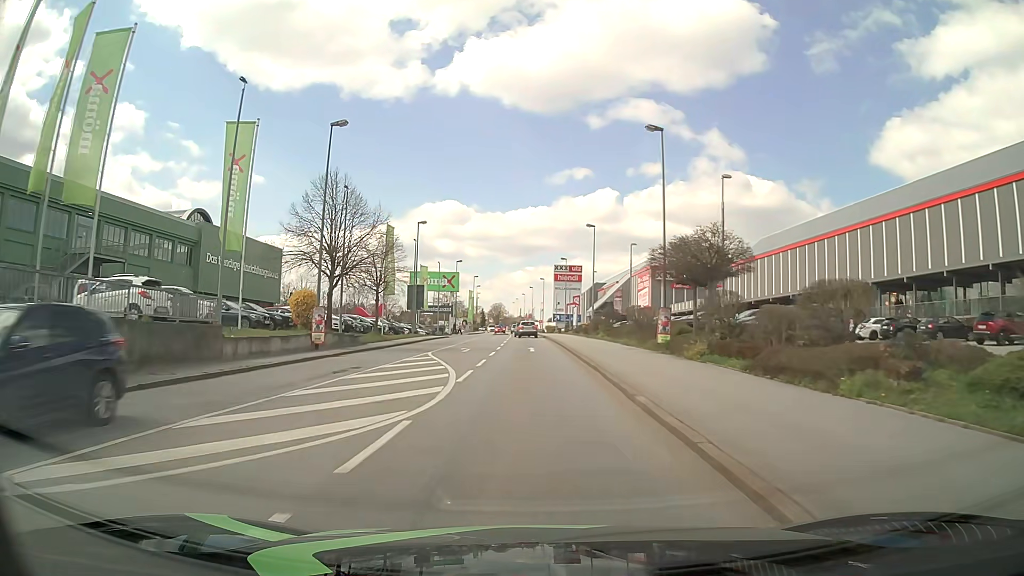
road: tertiary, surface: asphalt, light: Day
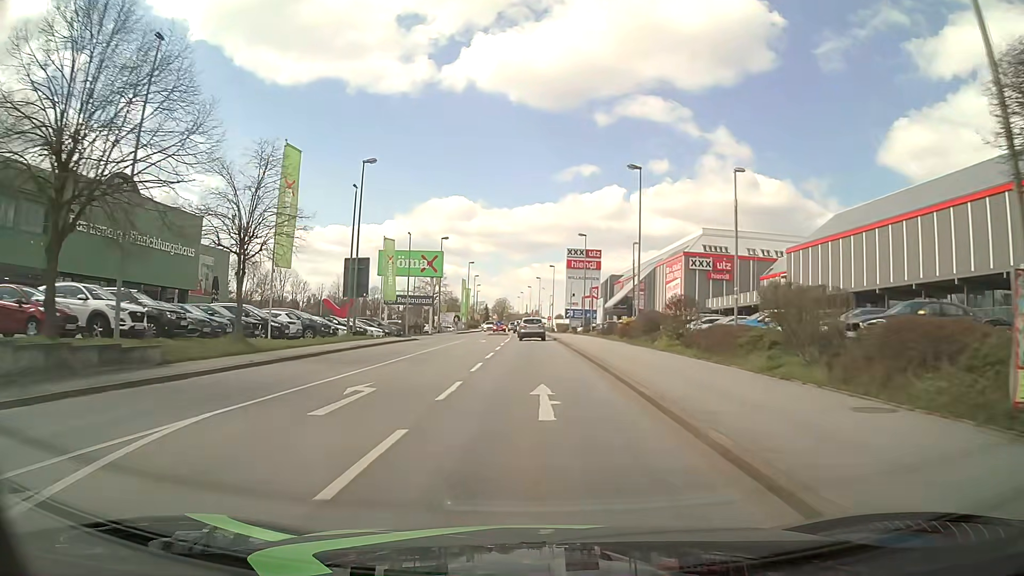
(-0.1, +22.3) m; 0°
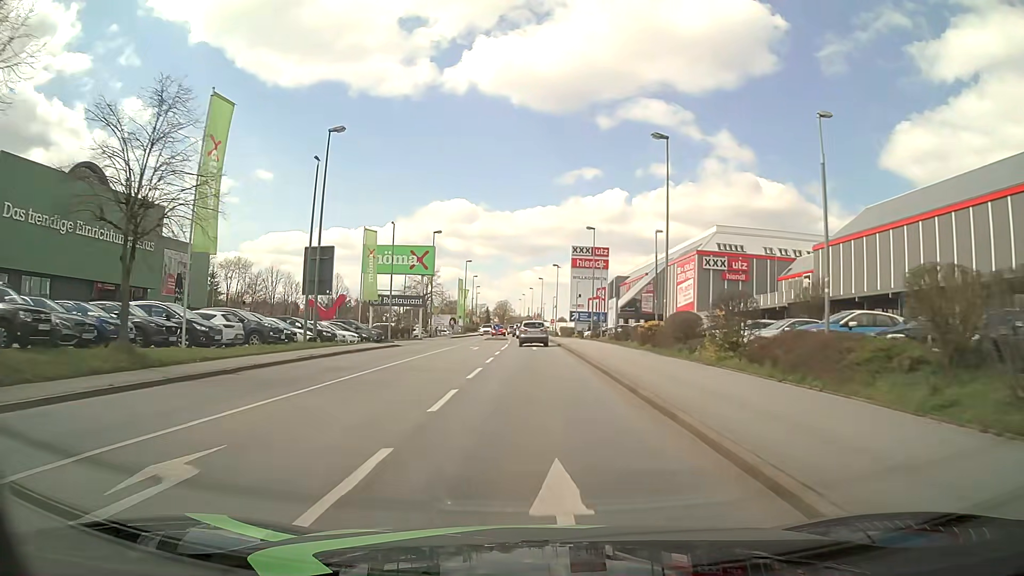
(0.0, +7.2) m; 0°
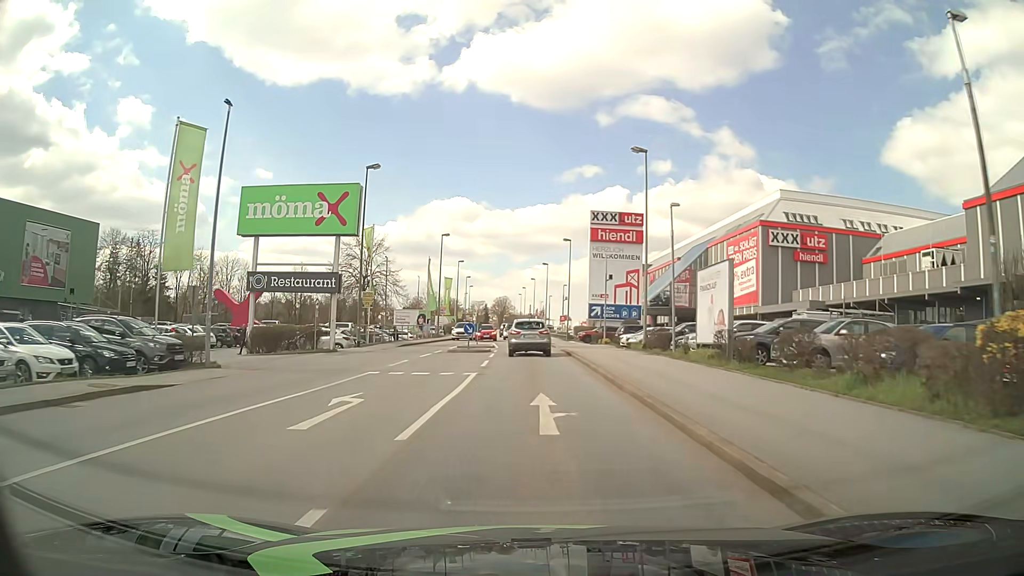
(-0.1, +27.1) m; 0°
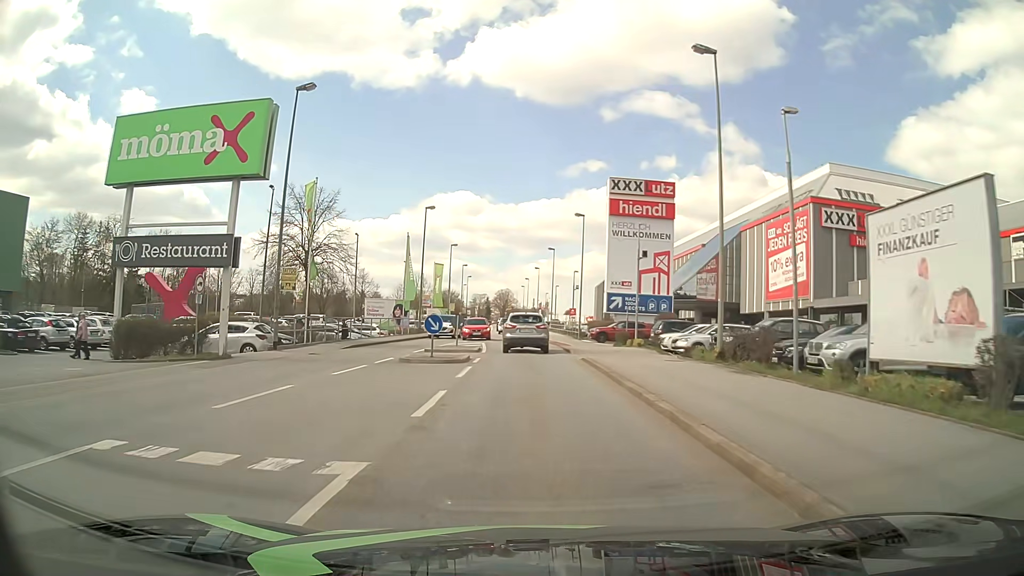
(0.0, +12.7) m; 0°
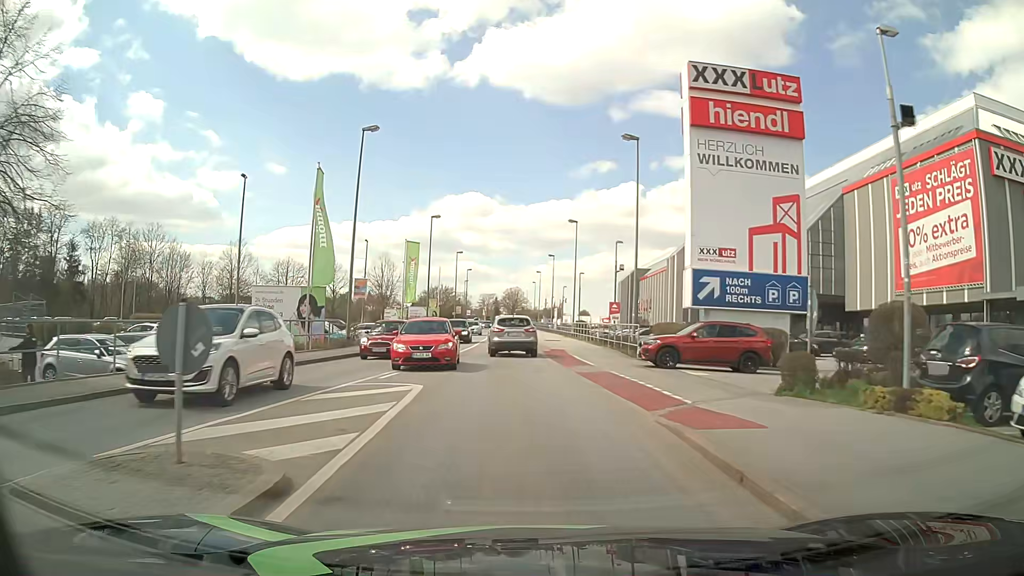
(-0.2, +23.9) m; -1°
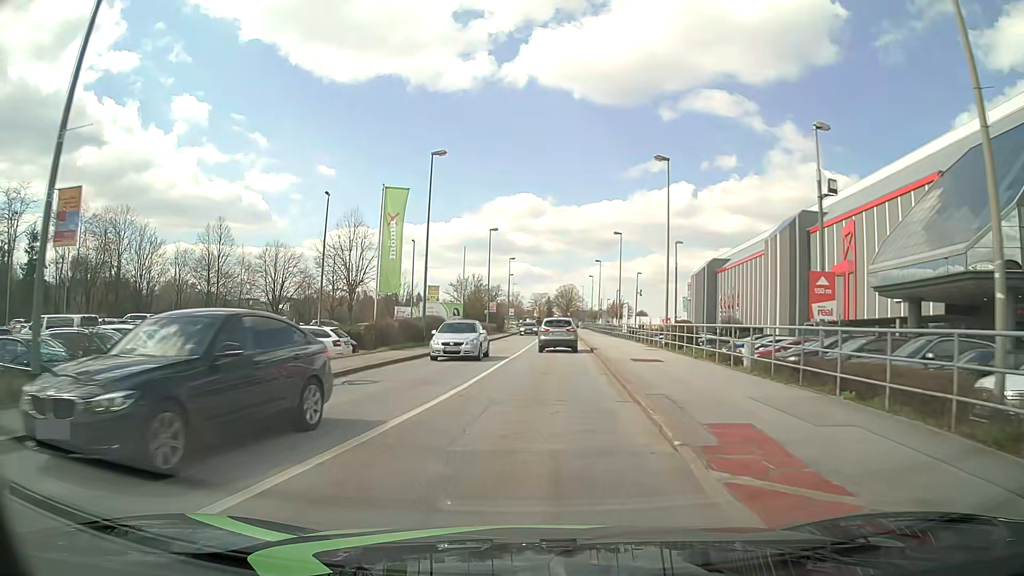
(-0.5, +22.8) m; -5°
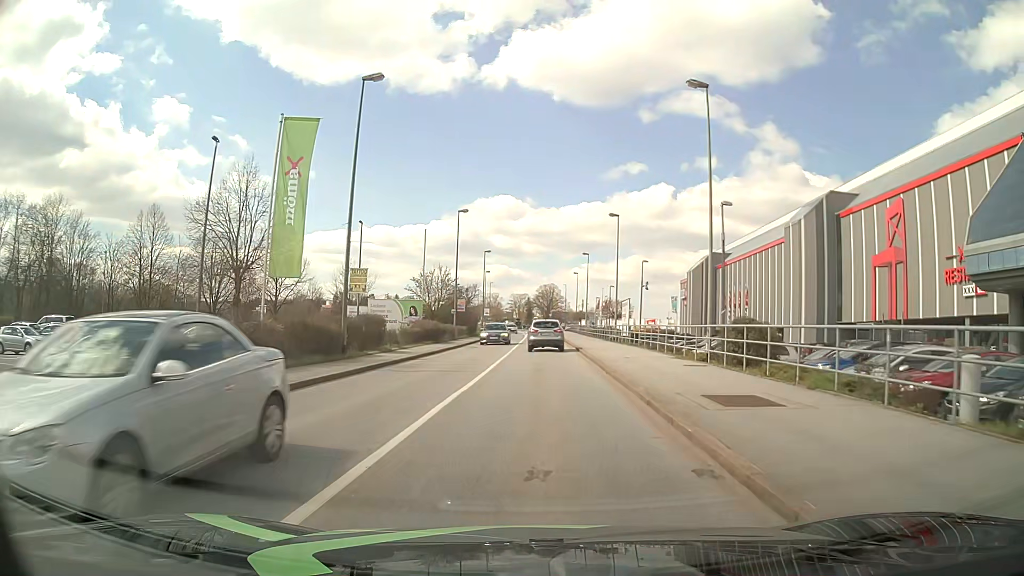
(+0.2, +11.9) m; +2°
(0, +10) (0, +20) (0, +30) (+1, +40) (+1, +50) (+1, +60) (+1, +70) (+1, +80) (+1, +90) (0, +100) m
